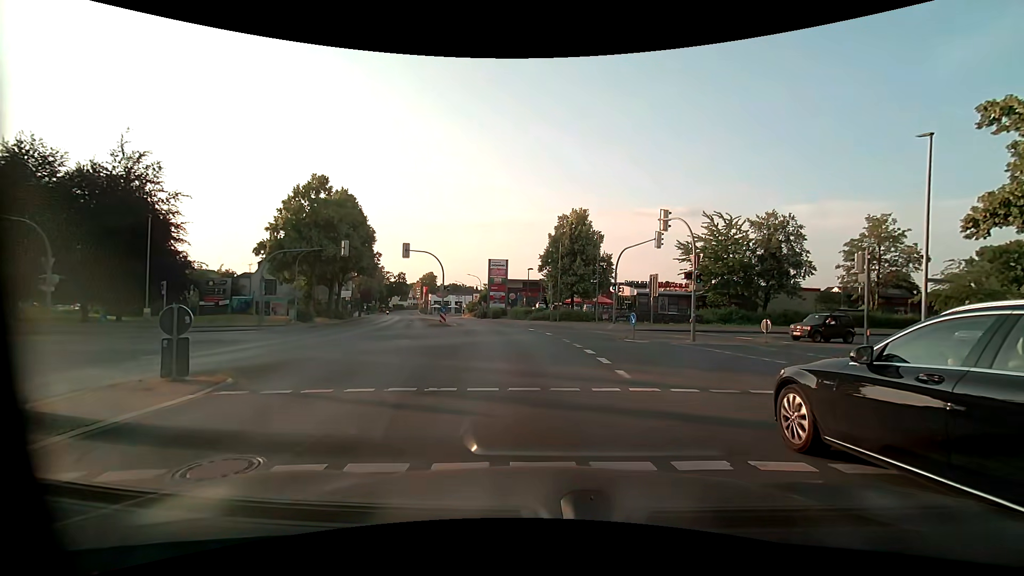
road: primary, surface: asphalt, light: Day
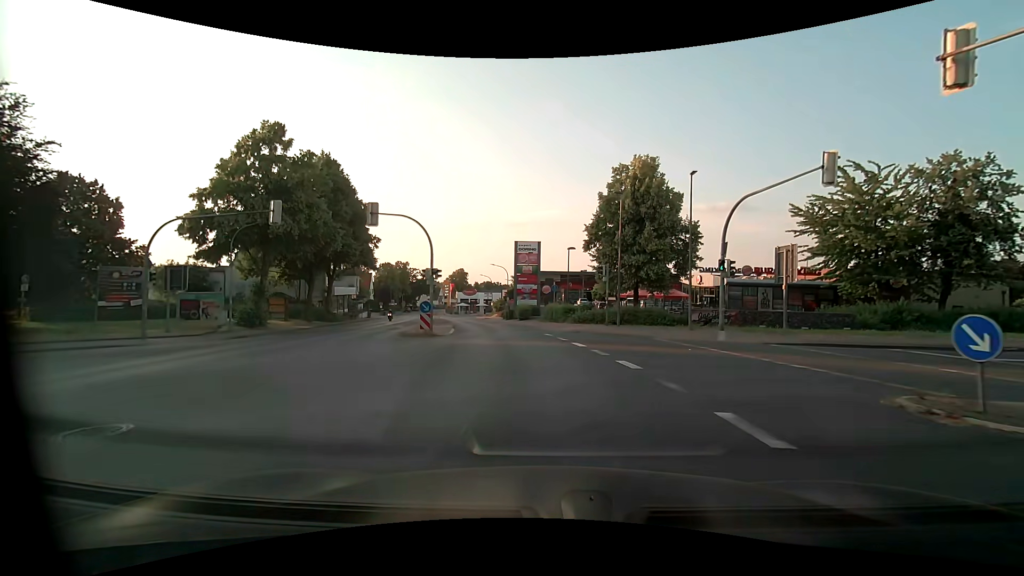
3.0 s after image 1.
(-0.3, +17.6) m; -3°
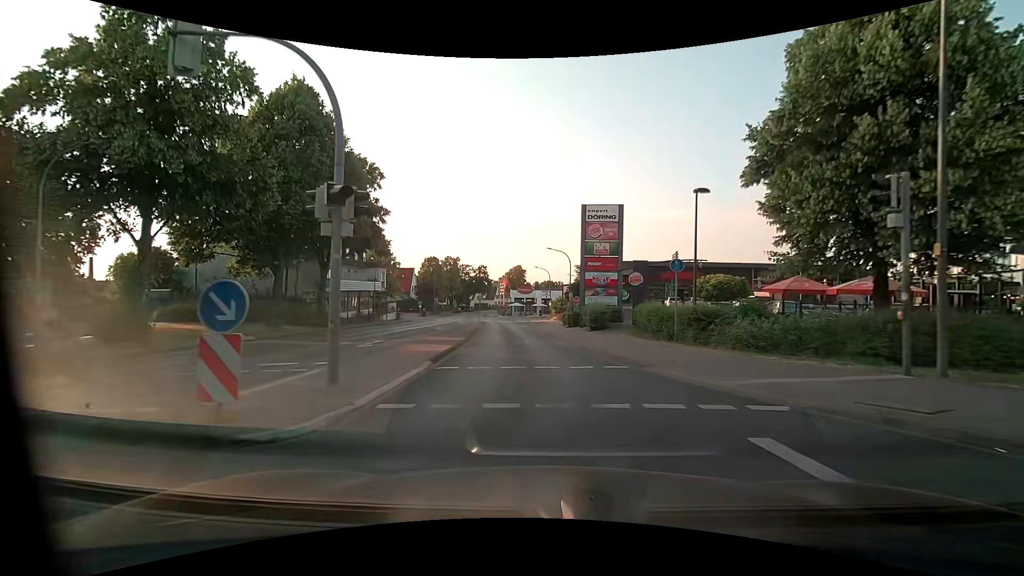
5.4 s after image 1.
(-1.3, +19.2) m; -7°
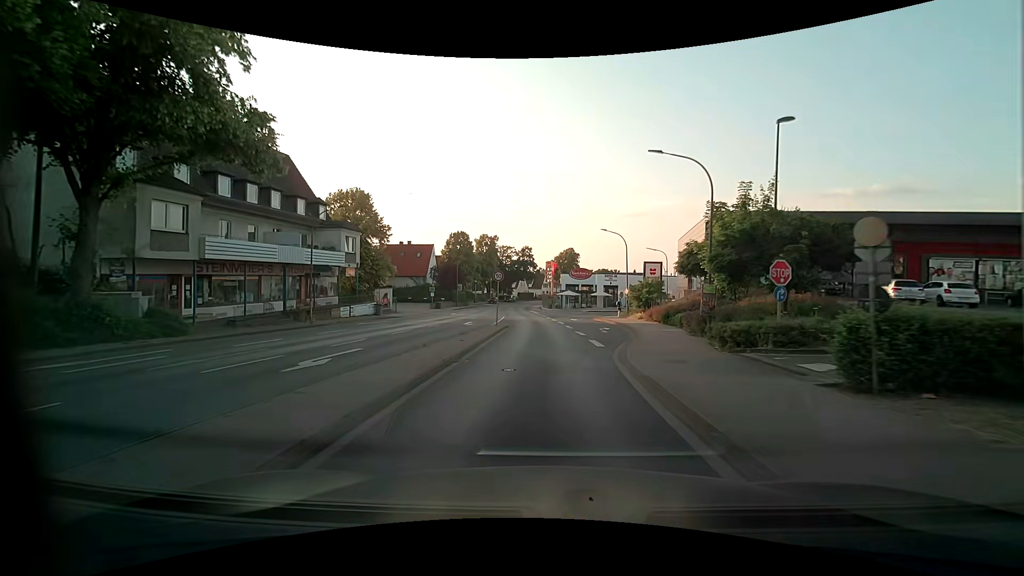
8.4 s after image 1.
(-1.8, +28.7) m; -6°
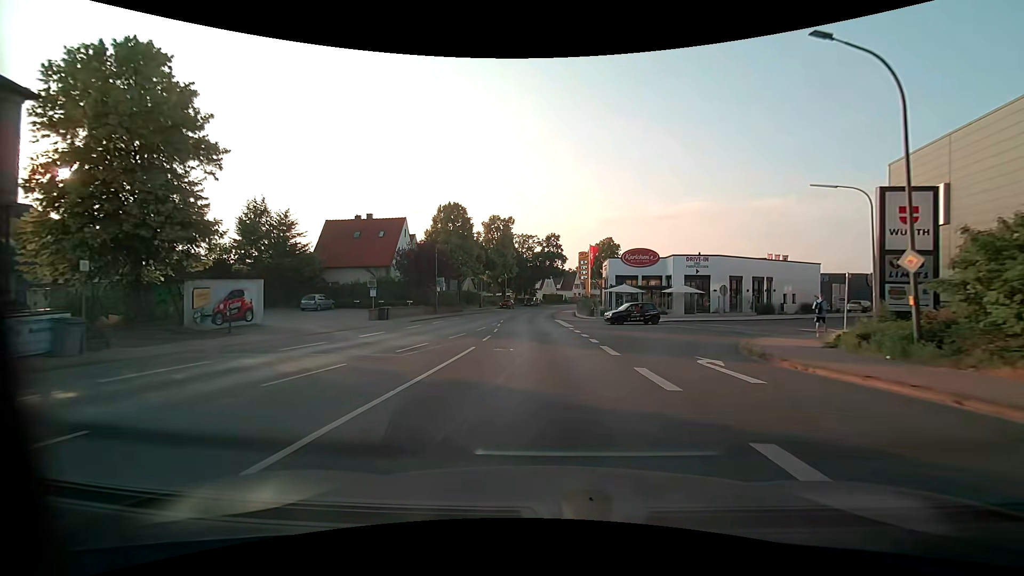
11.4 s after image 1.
(-0.5, +31.8) m; -3°
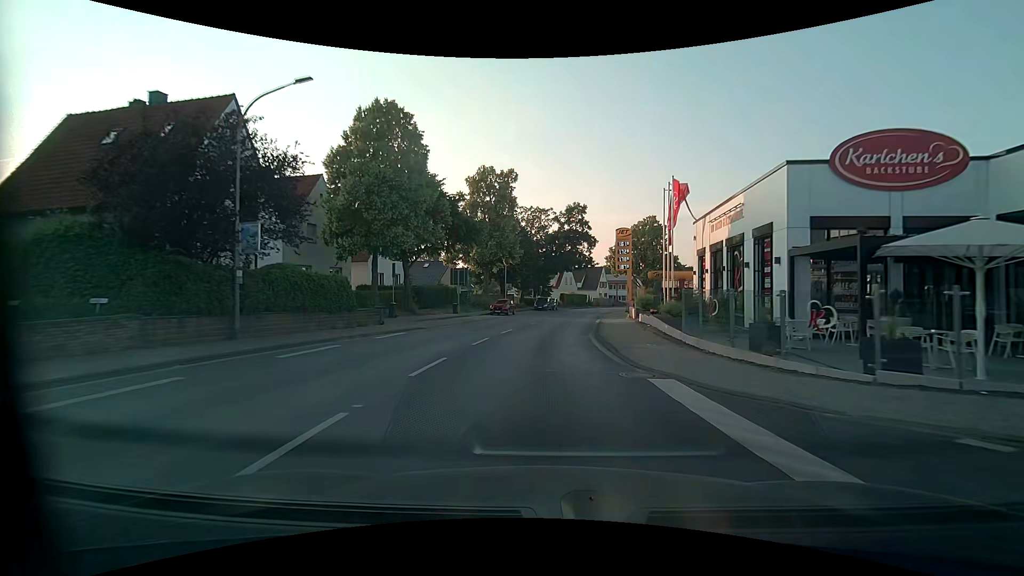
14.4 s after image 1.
(-0.6, +33.9) m; -2°
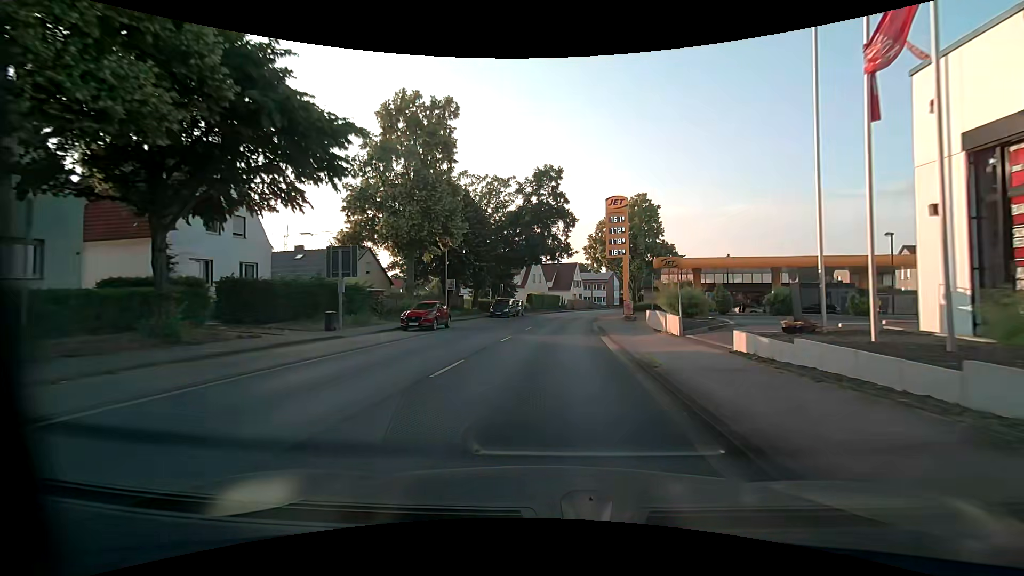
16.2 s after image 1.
(+0.6, +21.2) m; +4°
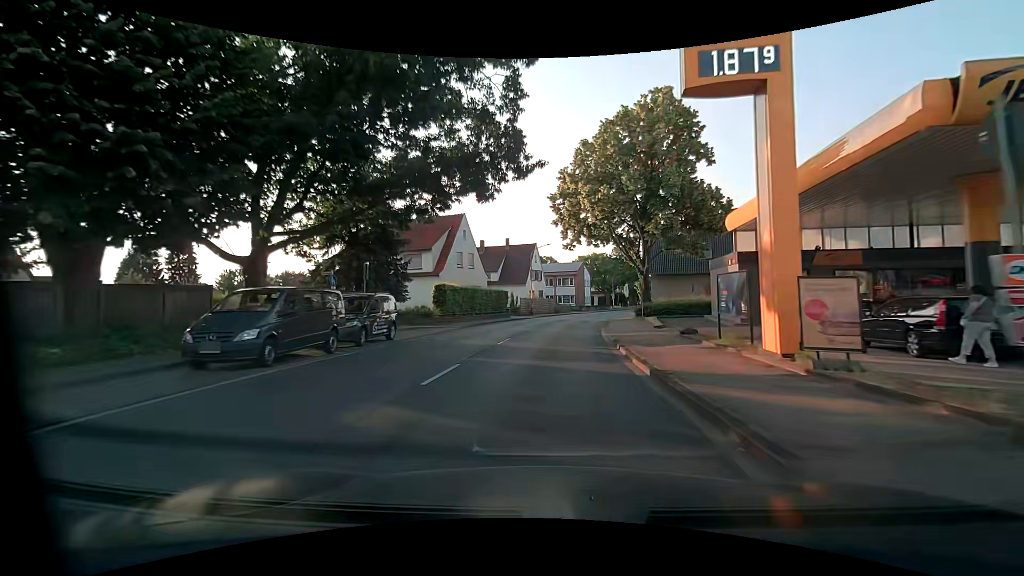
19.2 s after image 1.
(+1.6, +36.6) m; +5°
(0, +10) (+1, +20) (+1, +30) (+3, +40) (+5, +50) (+7, +59) (+10, +69) (+13, +79) (+16, +88) (+19, +98) m
